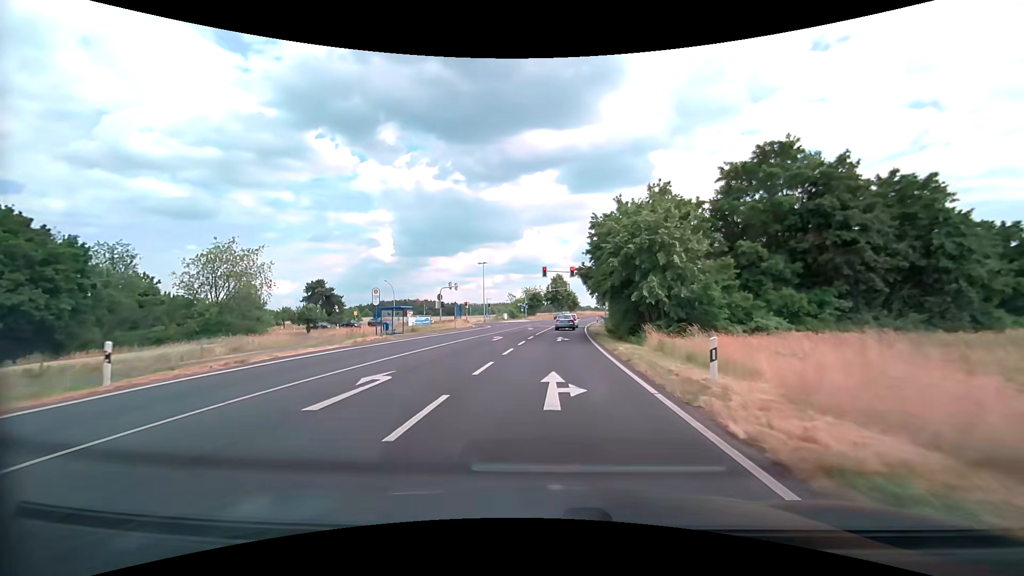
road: secondary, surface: asphalt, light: Day
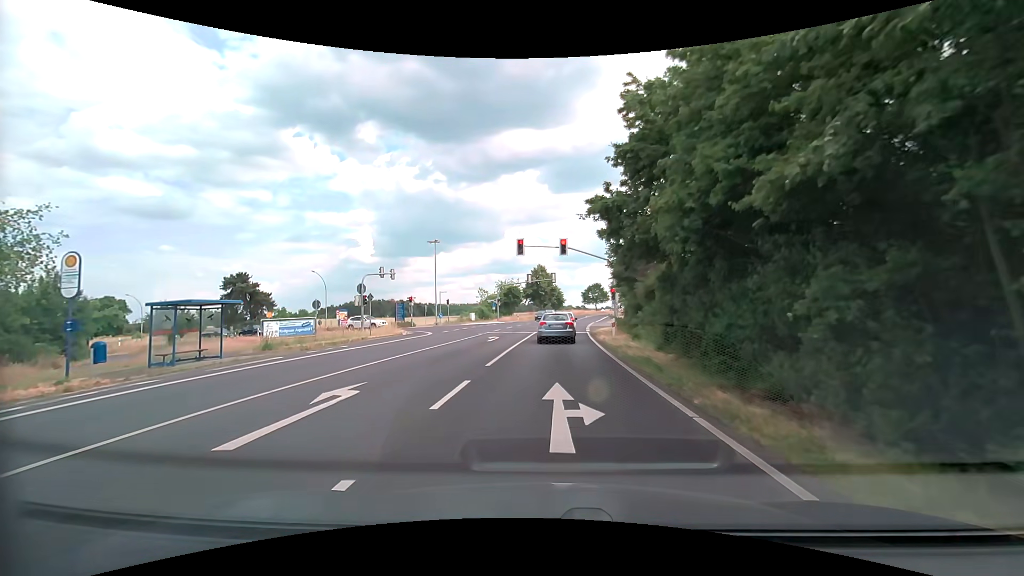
(+0.4, +21.4) m; +2°
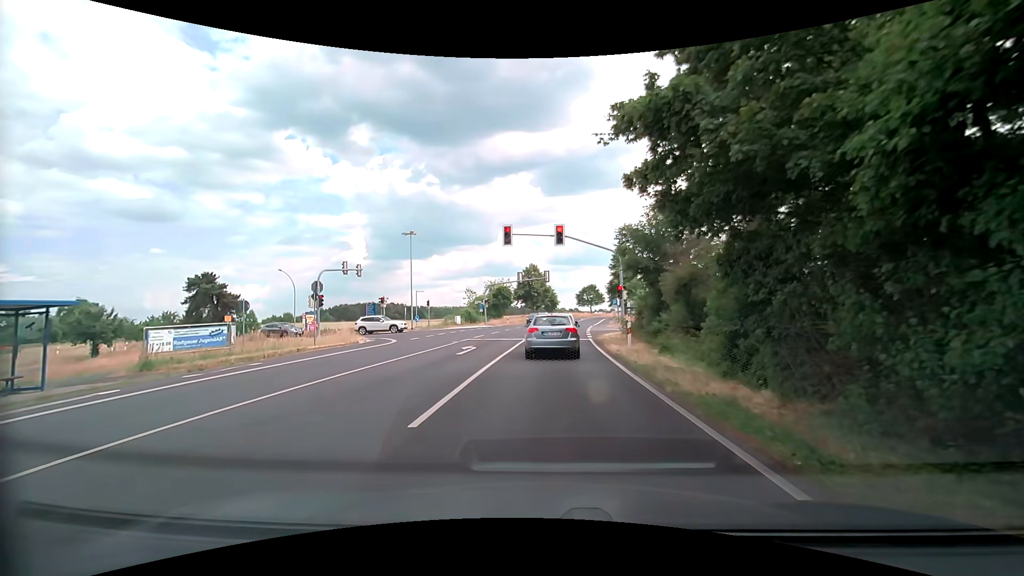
(0.0, +6.7) m; +1°
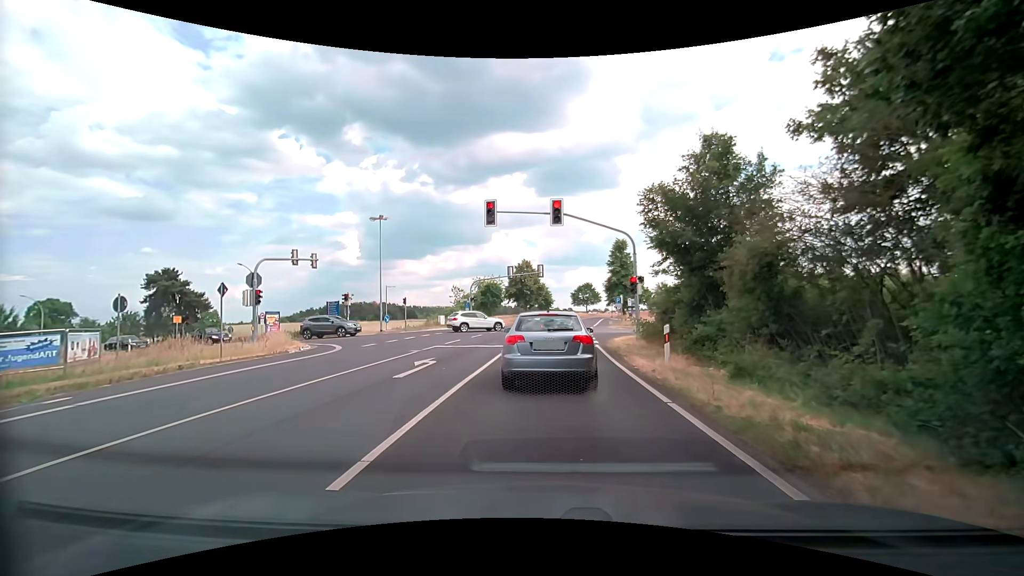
(0.0, +6.7) m; 0°
